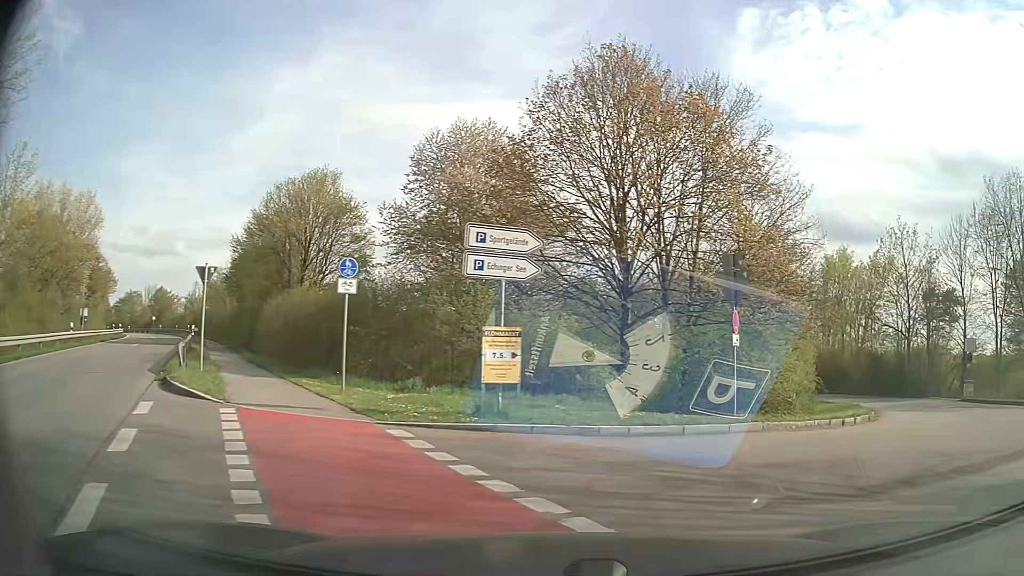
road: tertiary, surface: asphalt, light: Day
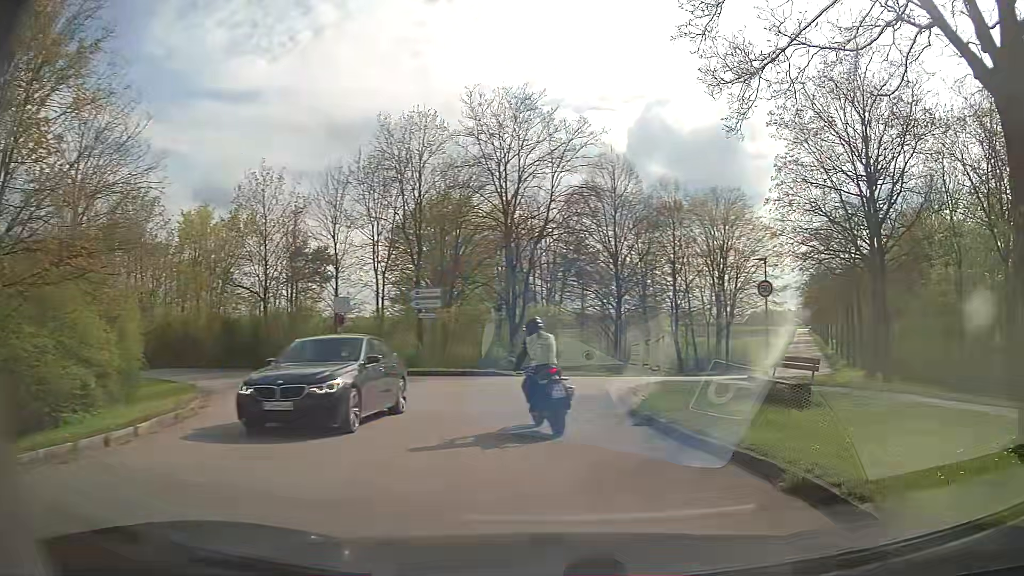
(+3.0, +6.3) m; +55°
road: unclassified
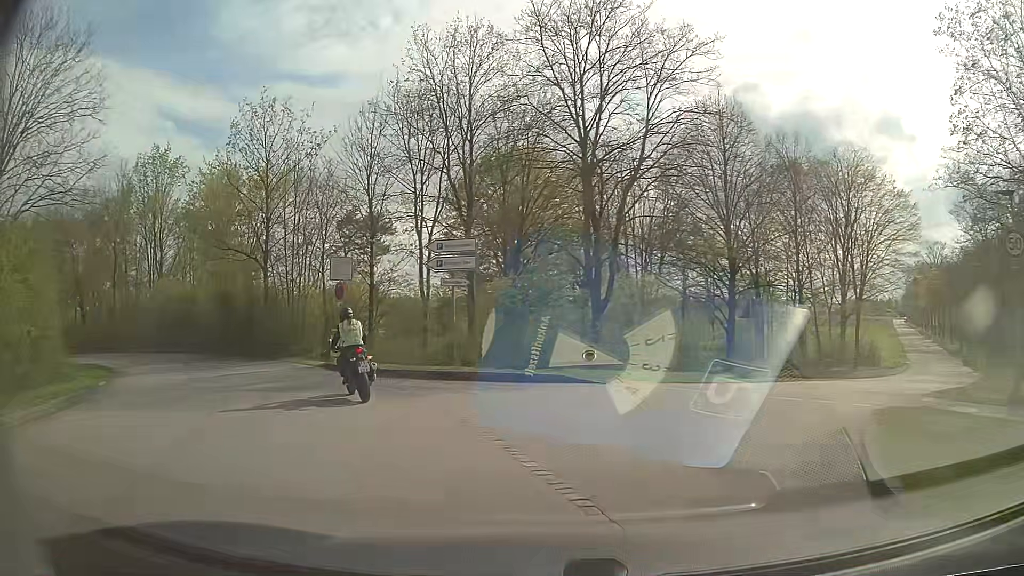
(0.0, +10.8) m; -7°
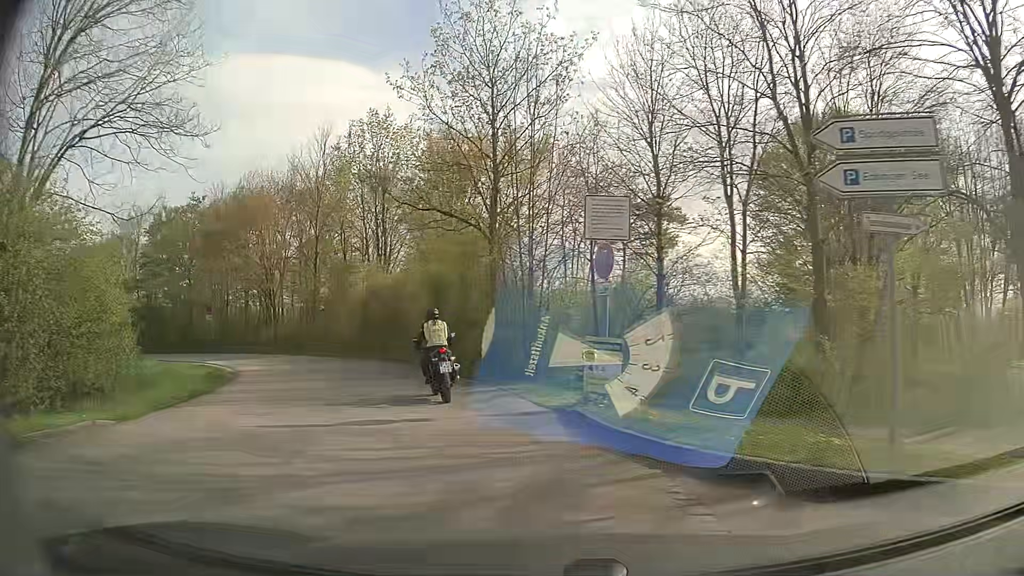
(-2.5, +10.8) m; -24°
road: service
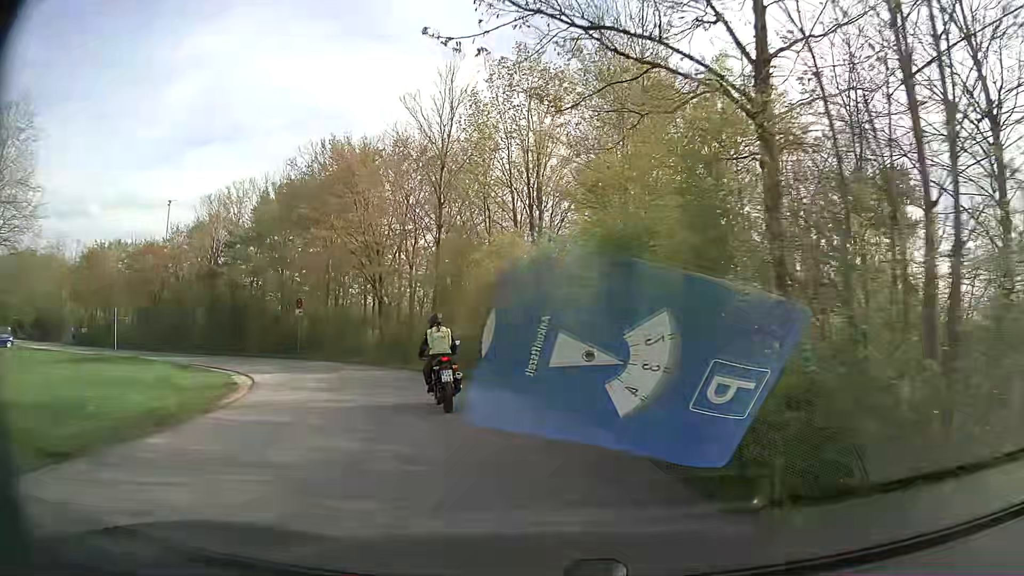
(-1.8, +12.3) m; -14°
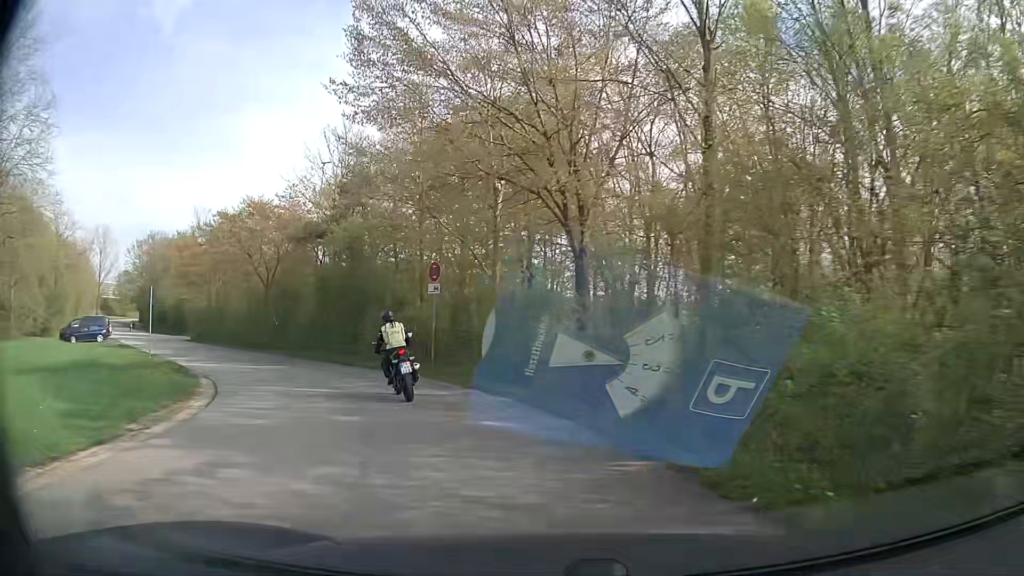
(-3.0, +17.1) m; -20°
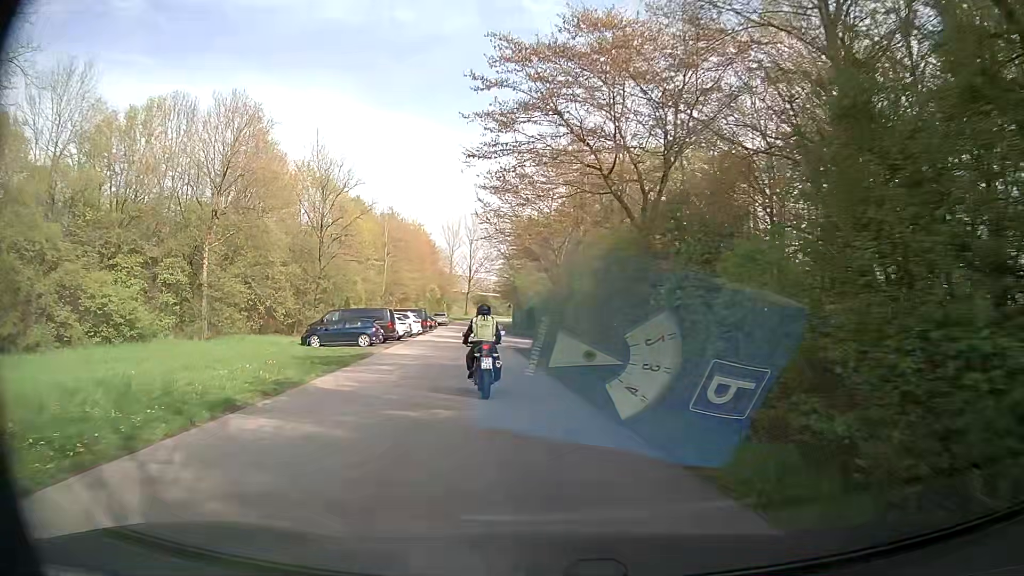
(-7.5, +22.6) m; -35°
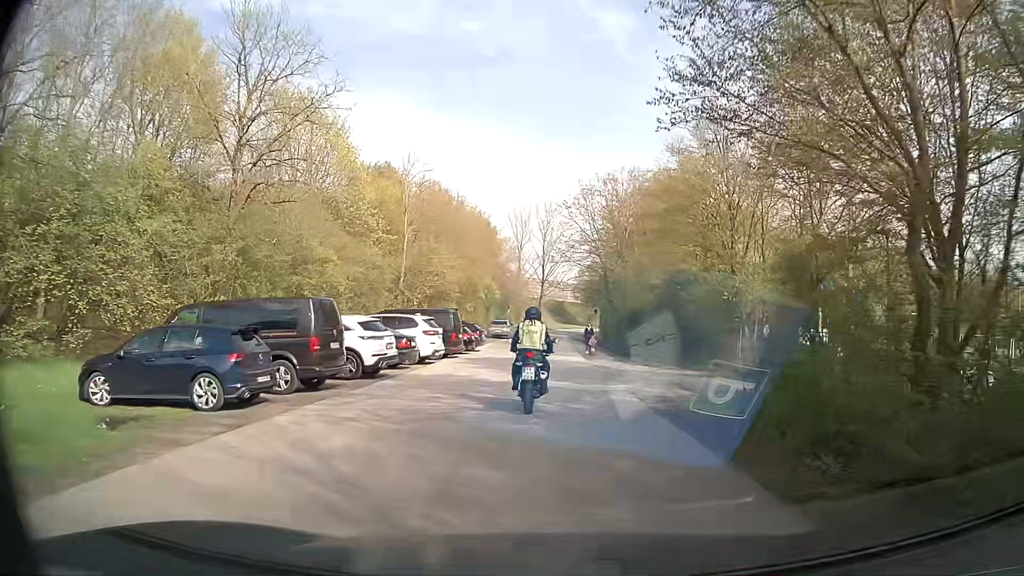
(-2.9, +23.7) m; -8°
